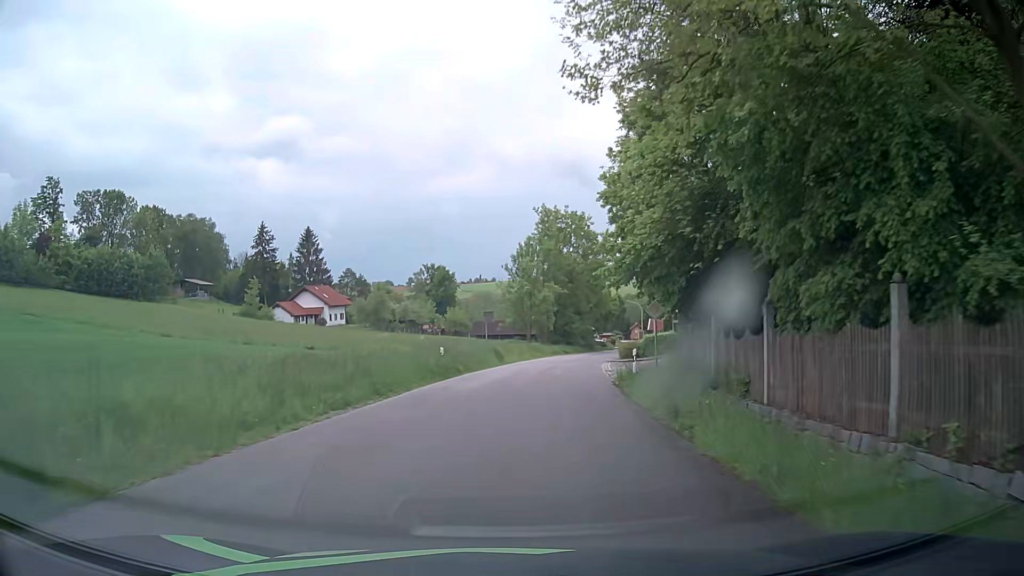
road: tertiary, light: Day
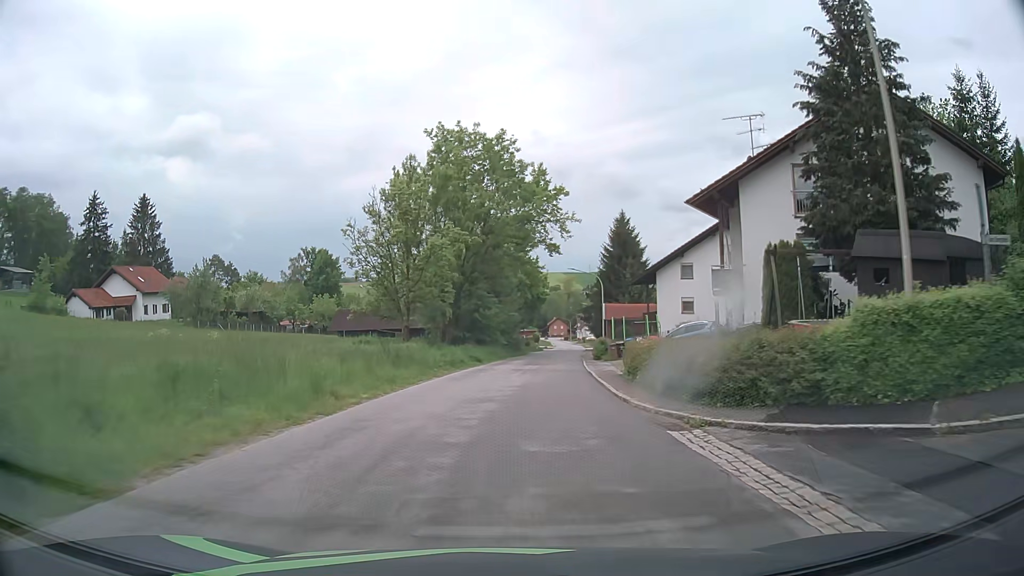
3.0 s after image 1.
(+3.3, +38.1) m; +8°
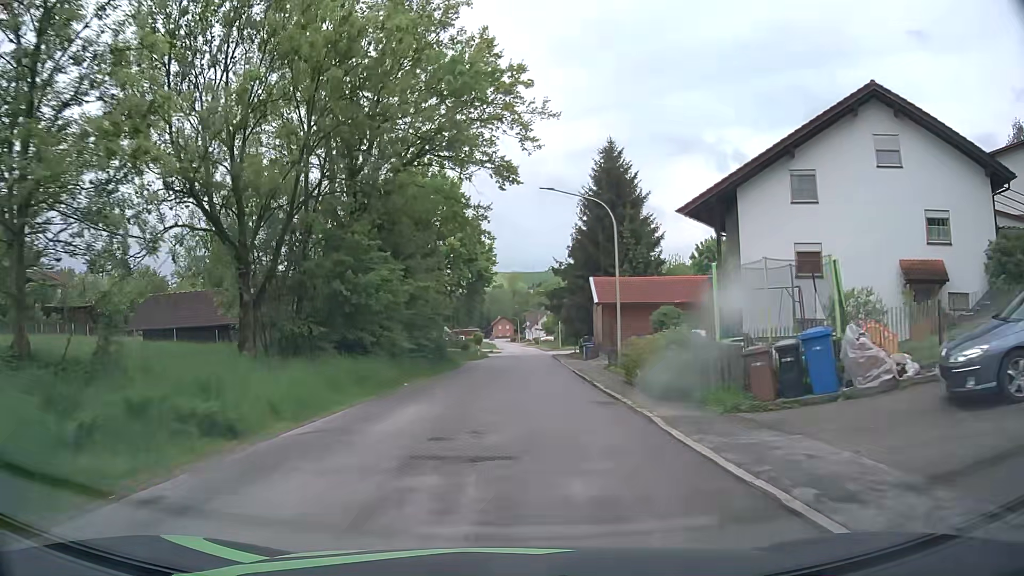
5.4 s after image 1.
(+1.2, +30.6) m; +5°
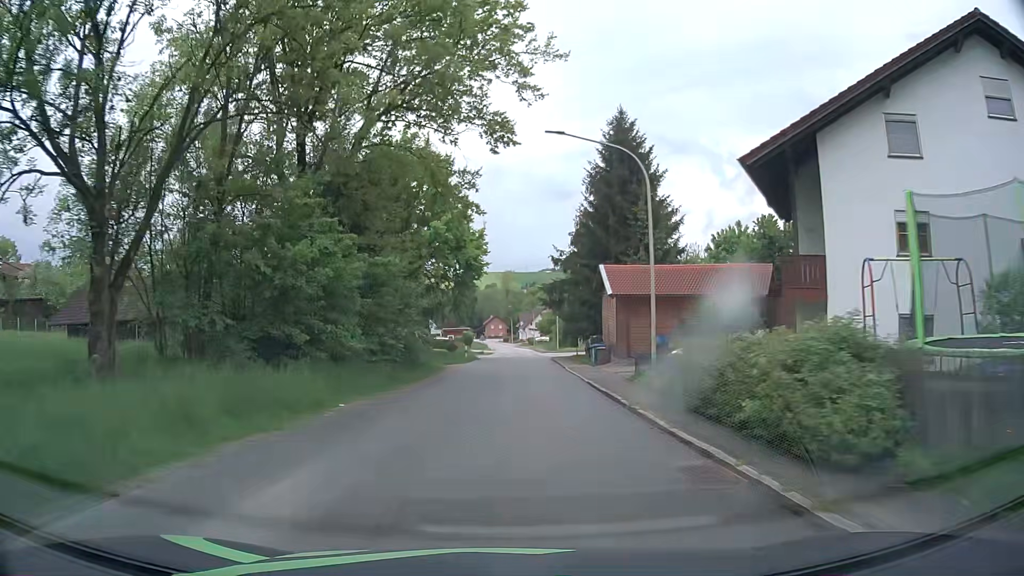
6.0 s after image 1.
(0.0, +7.6) m; 0°
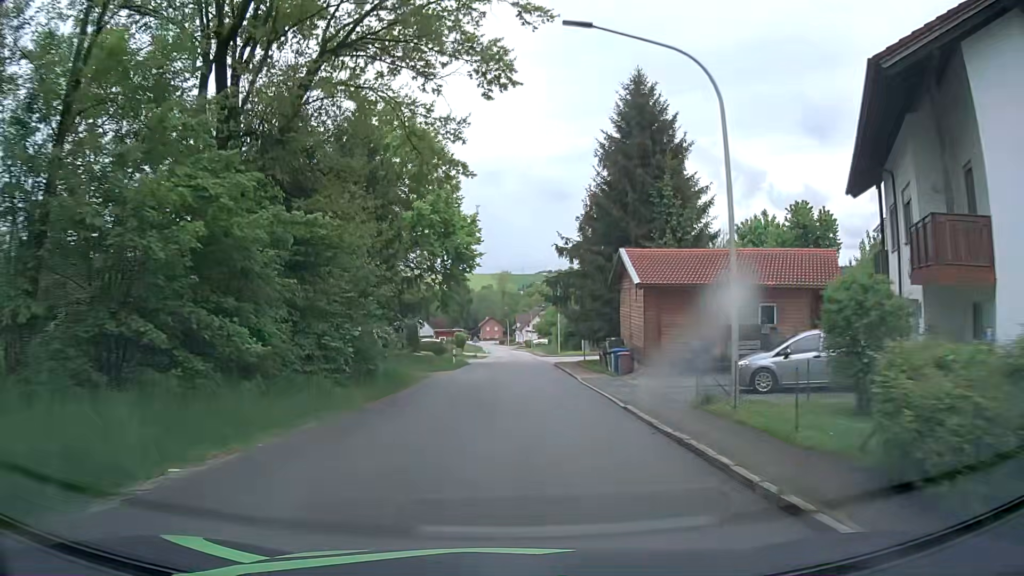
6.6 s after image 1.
(+0.1, +7.4) m; 0°
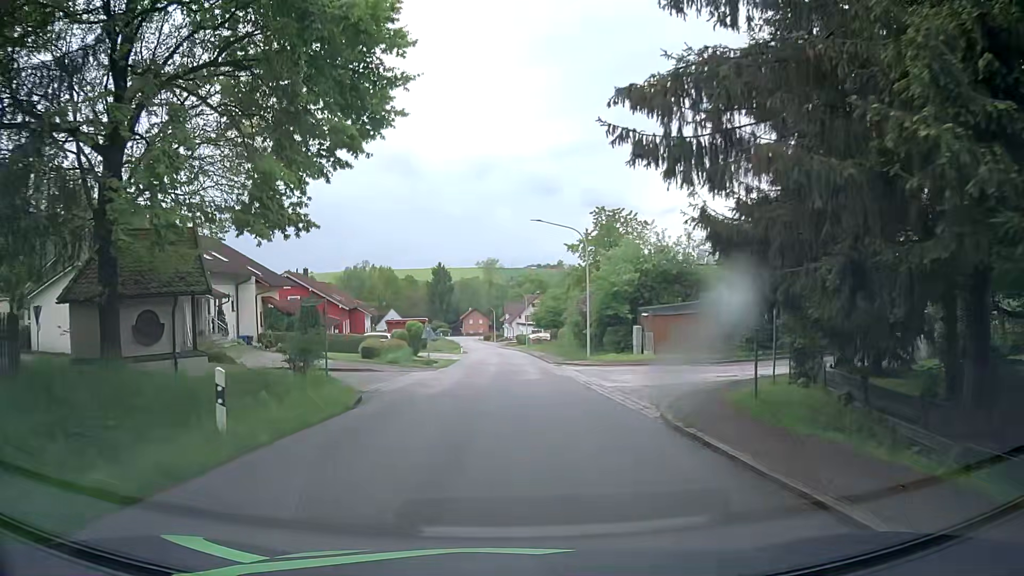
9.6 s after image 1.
(+0.5, +32.2) m; +1°
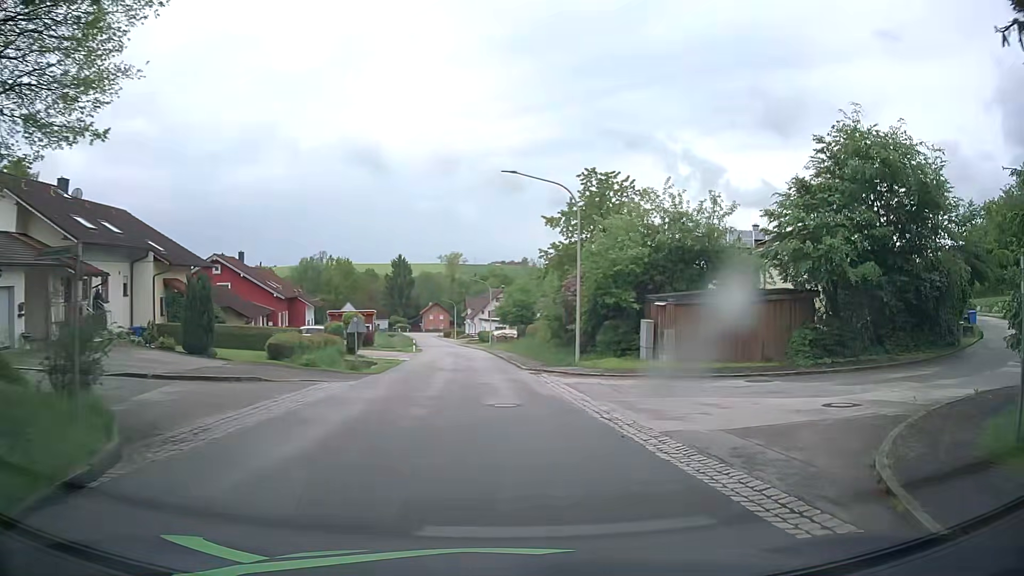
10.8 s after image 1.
(+0.1, +9.8) m; +3°
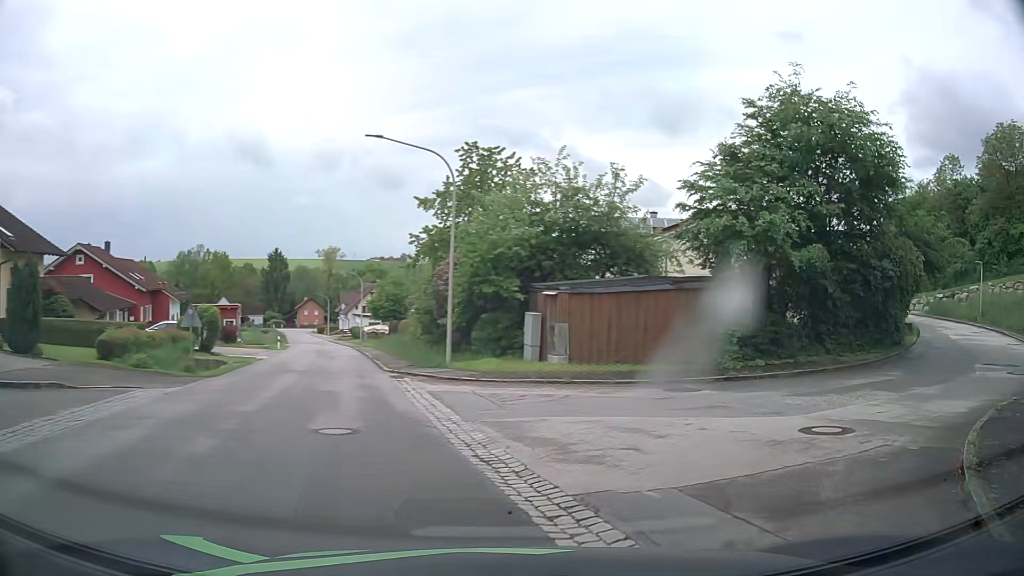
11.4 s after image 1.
(+0.3, +4.1) m; +8°
